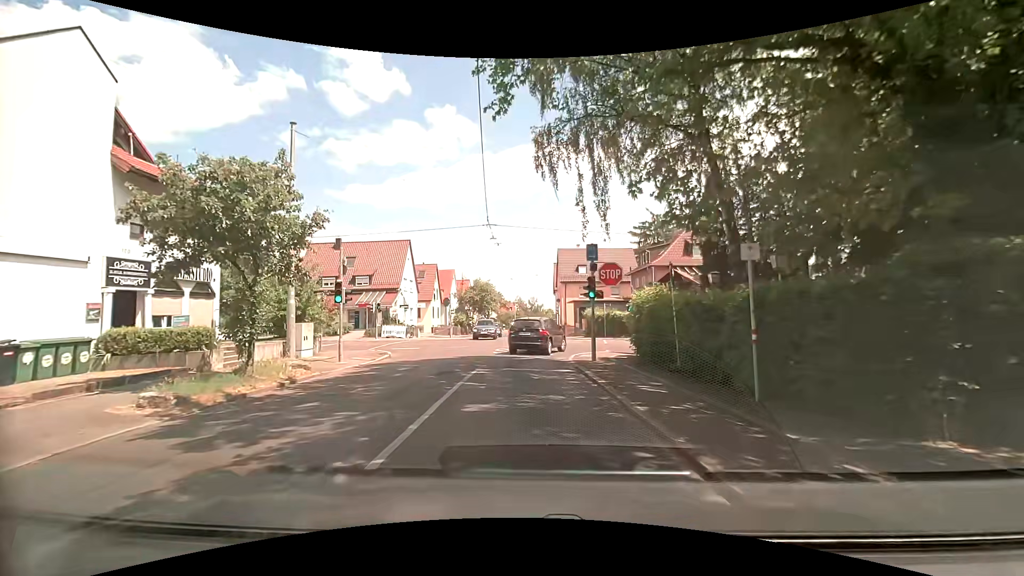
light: Day
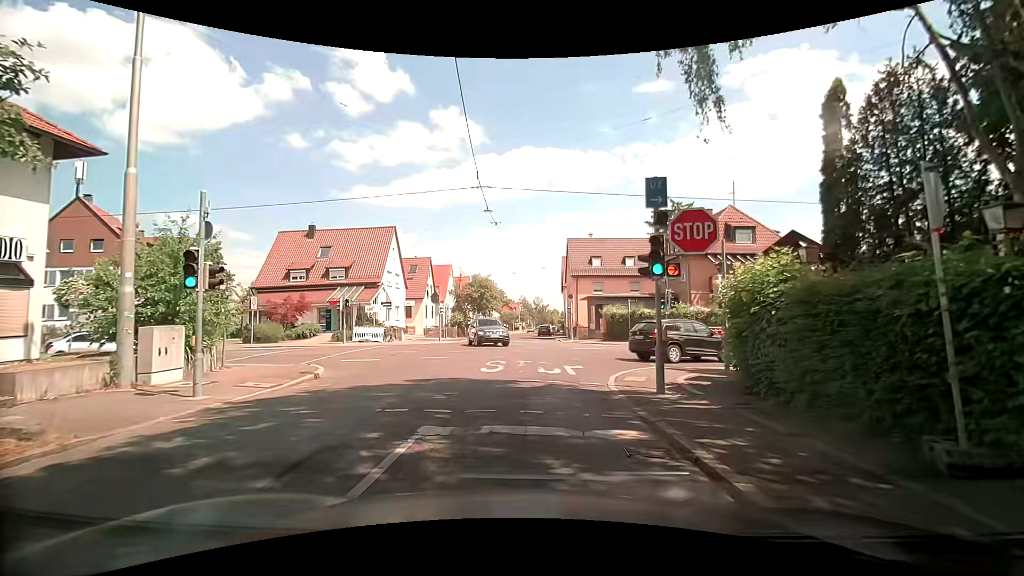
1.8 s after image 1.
(-0.1, +8.4) m; -1°
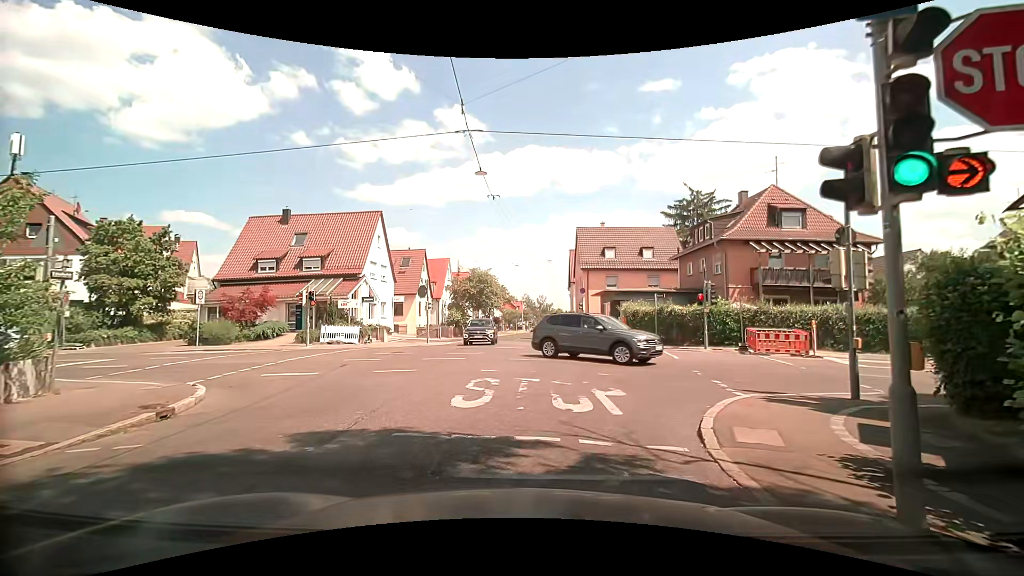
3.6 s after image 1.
(-0.1, +6.1) m; 0°
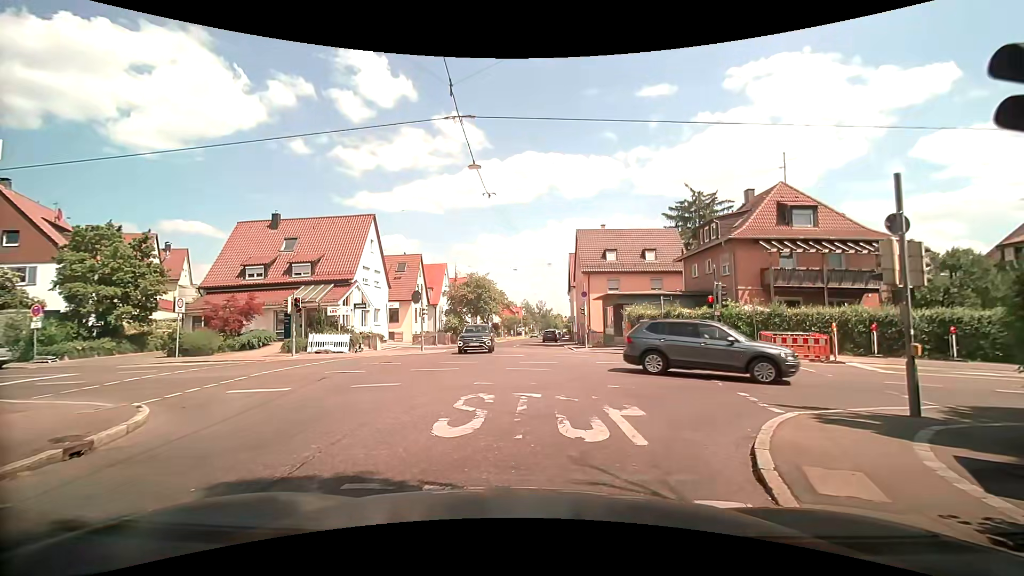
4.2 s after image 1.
(0.0, +1.6) m; -2°
